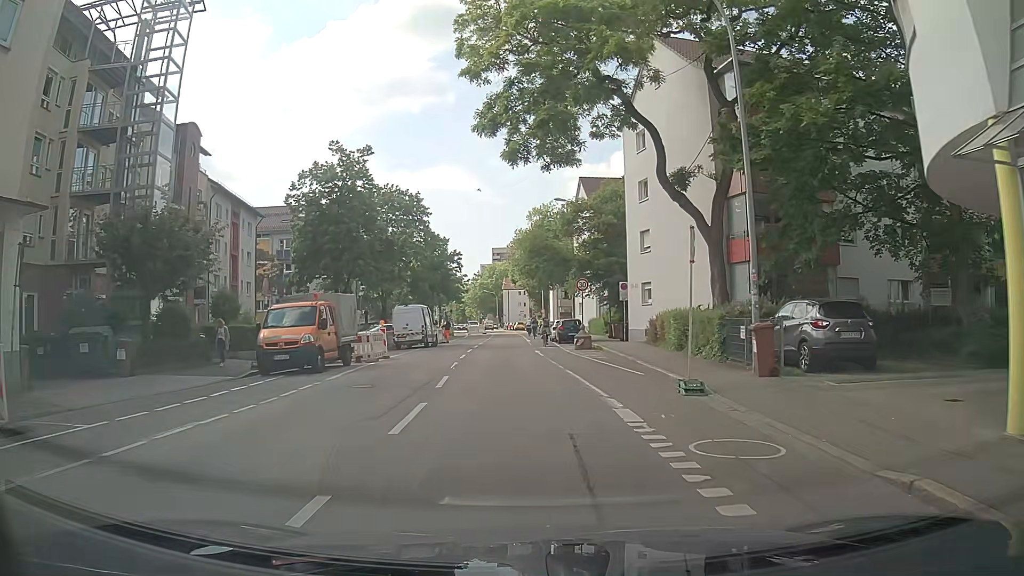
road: residential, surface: asphalt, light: Day
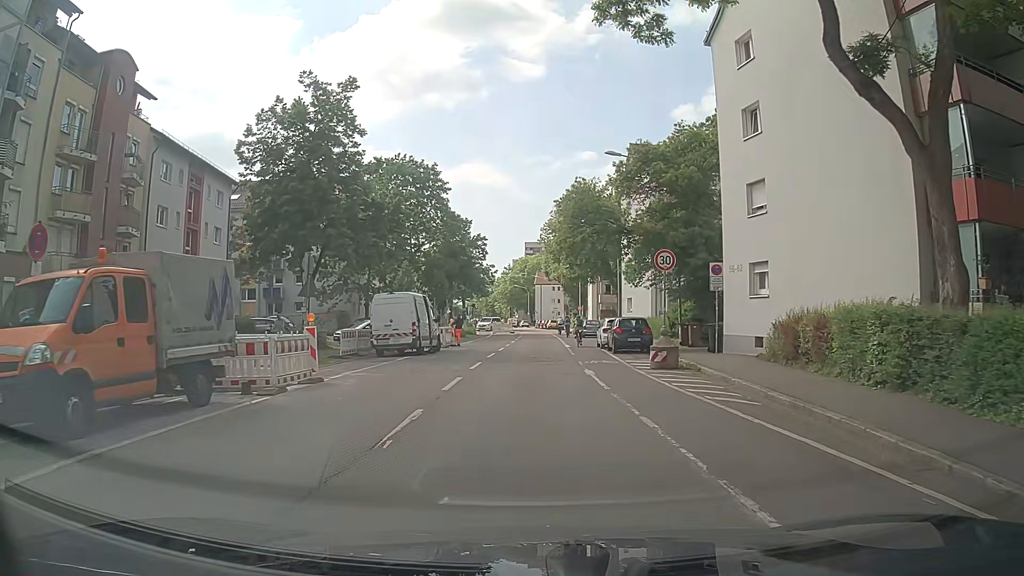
(-0.2, +13.0) m; -3°
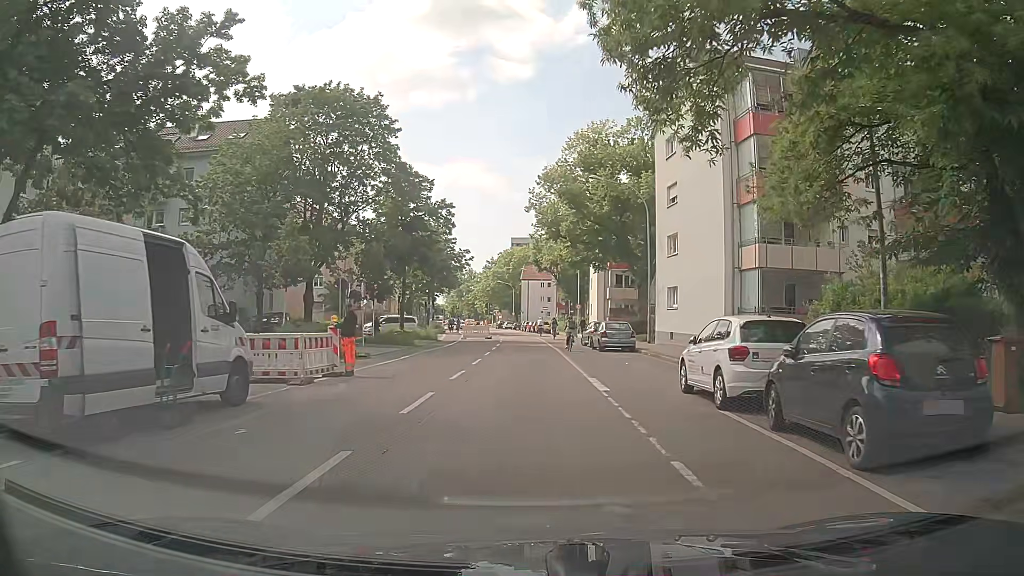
(+0.3, +21.4) m; +2°
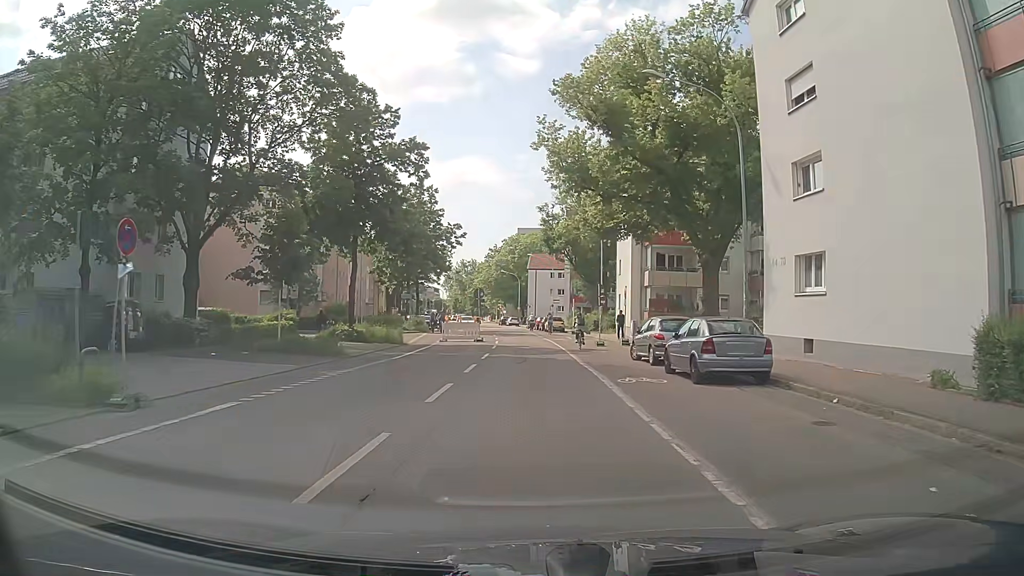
(-0.2, +17.0) m; -2°
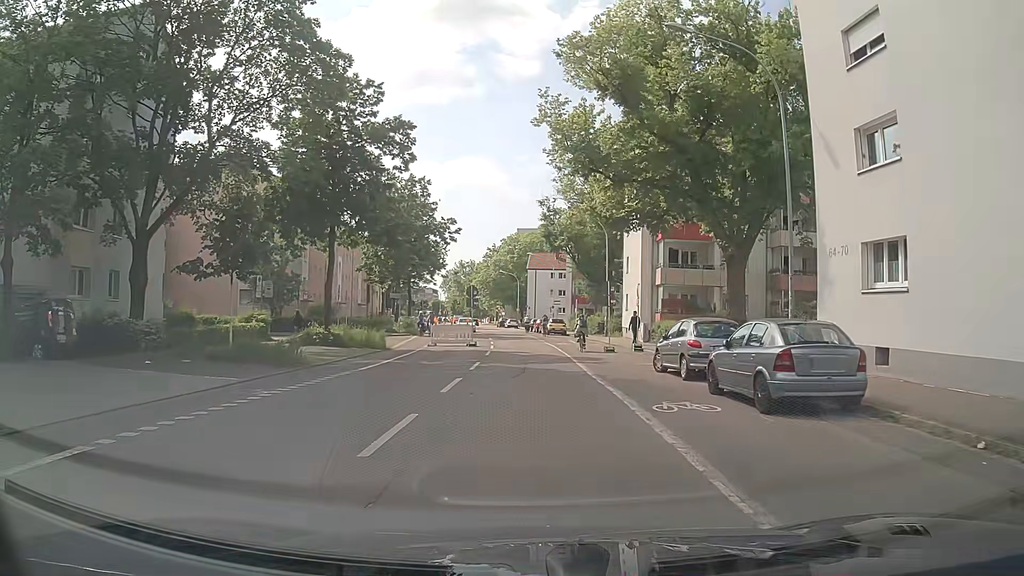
(+0.1, +4.3) m; +1°
(0, +10) (0, +20) (0, +30) (0, +40) (-1, +50) (-1, +60) (-2, +70) (-3, +80) (-4, +90) (-5, +100) m
